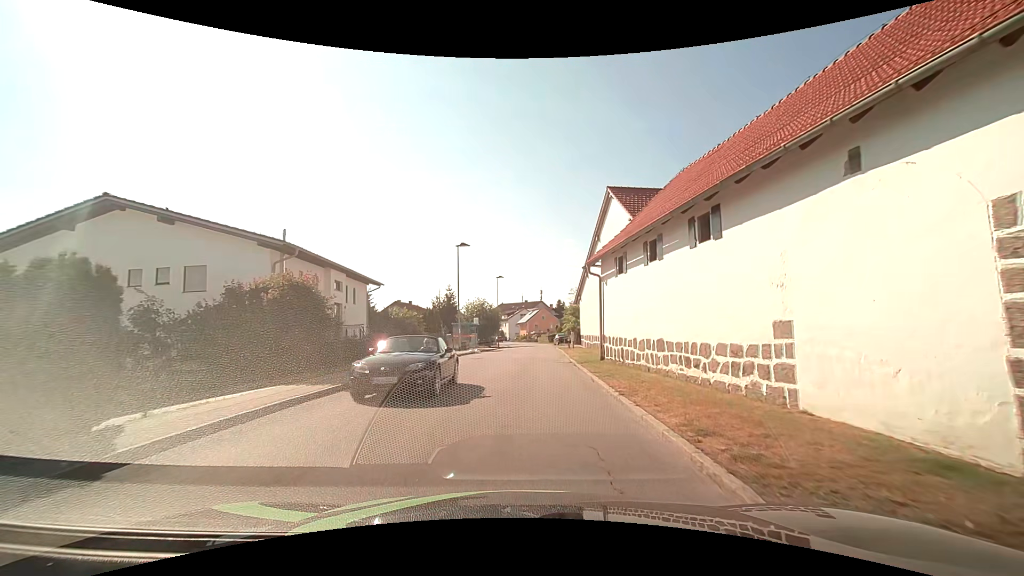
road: unclassified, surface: asphalt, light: Day
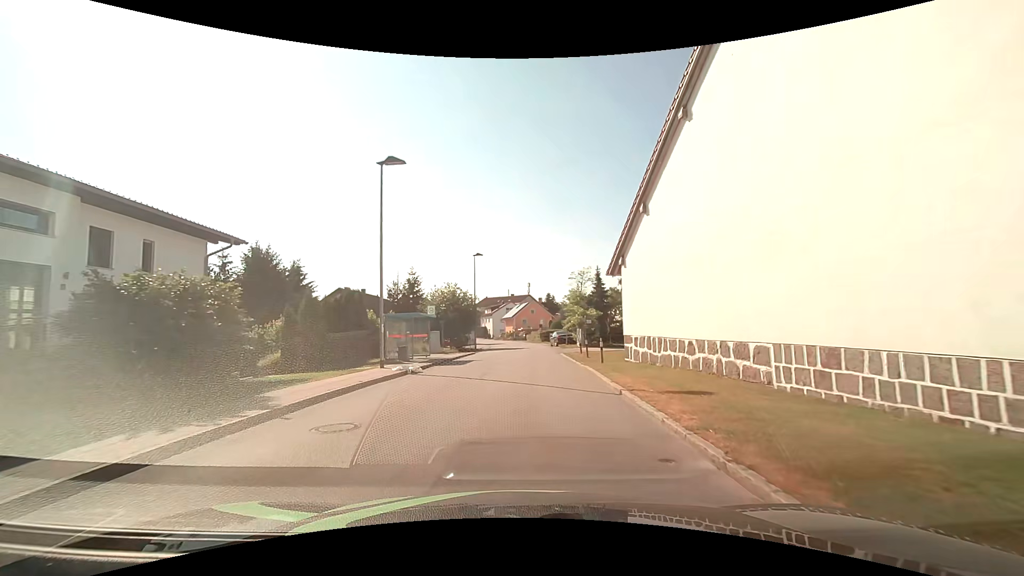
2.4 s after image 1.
(+0.1, +18.2) m; +2°
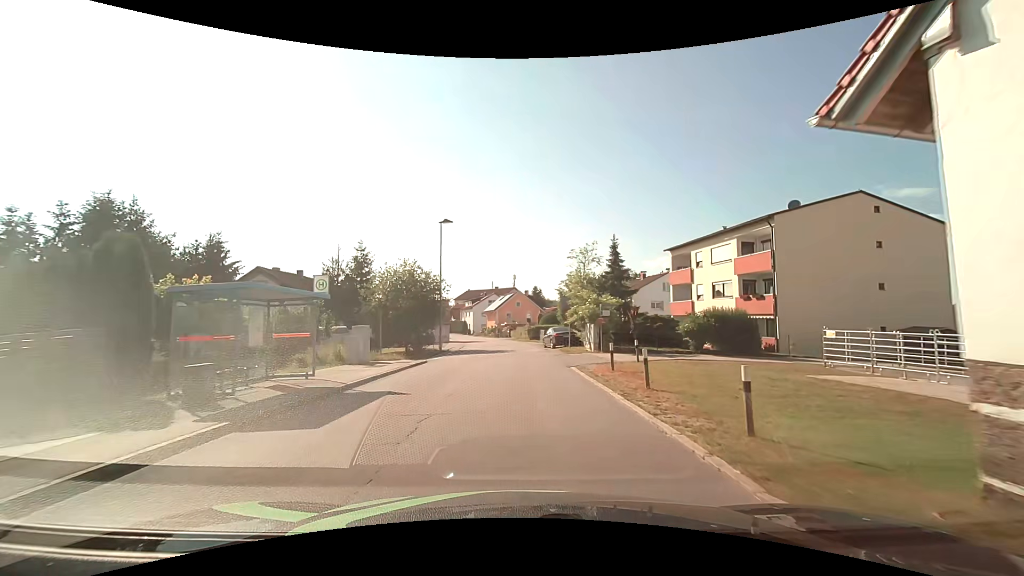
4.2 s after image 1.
(+0.1, +14.1) m; 0°
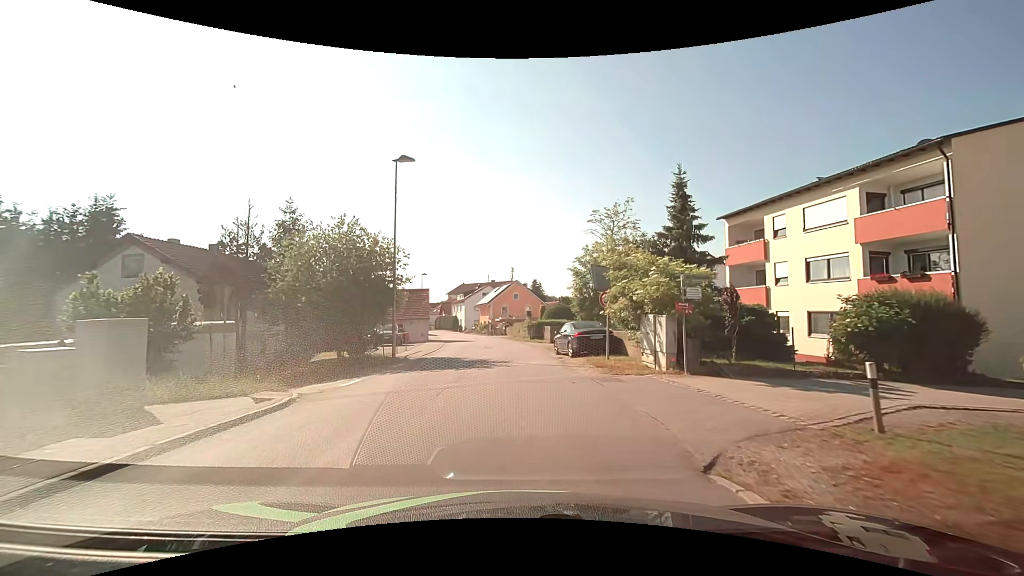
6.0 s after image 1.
(+0.3, +13.5) m; +2°
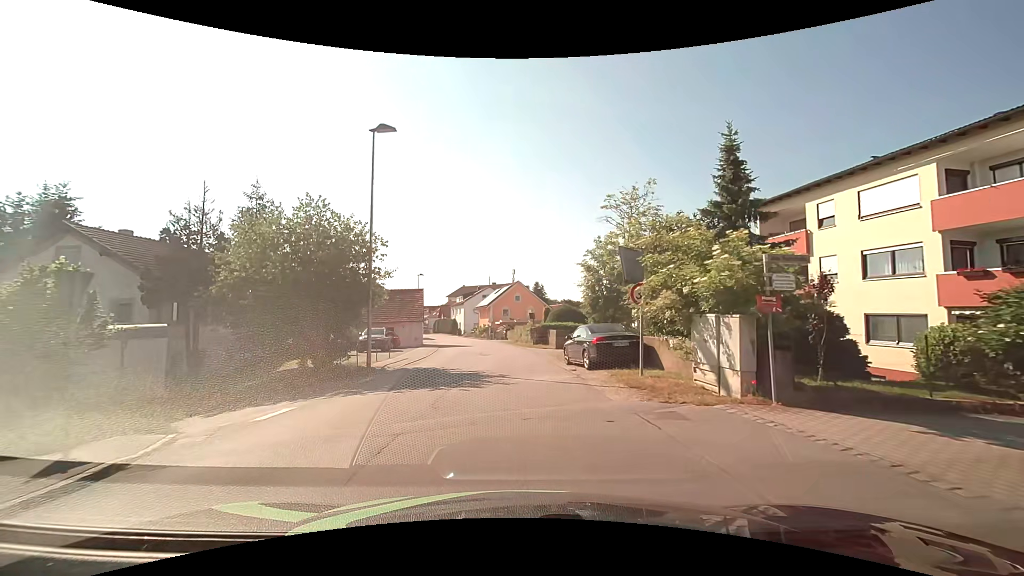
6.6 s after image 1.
(0.0, +4.3) m; 0°
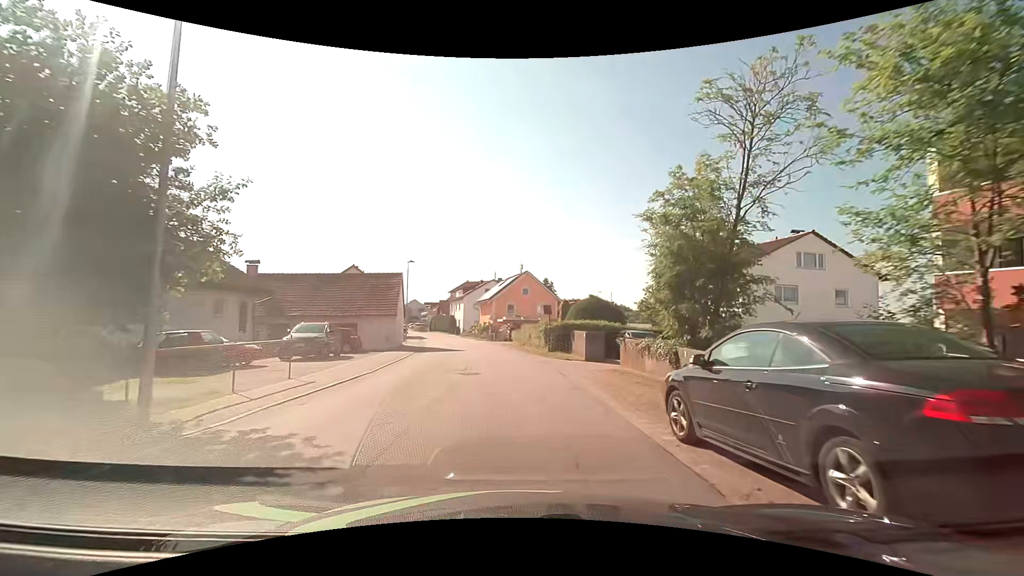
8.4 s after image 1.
(0.0, +12.3) m; 0°
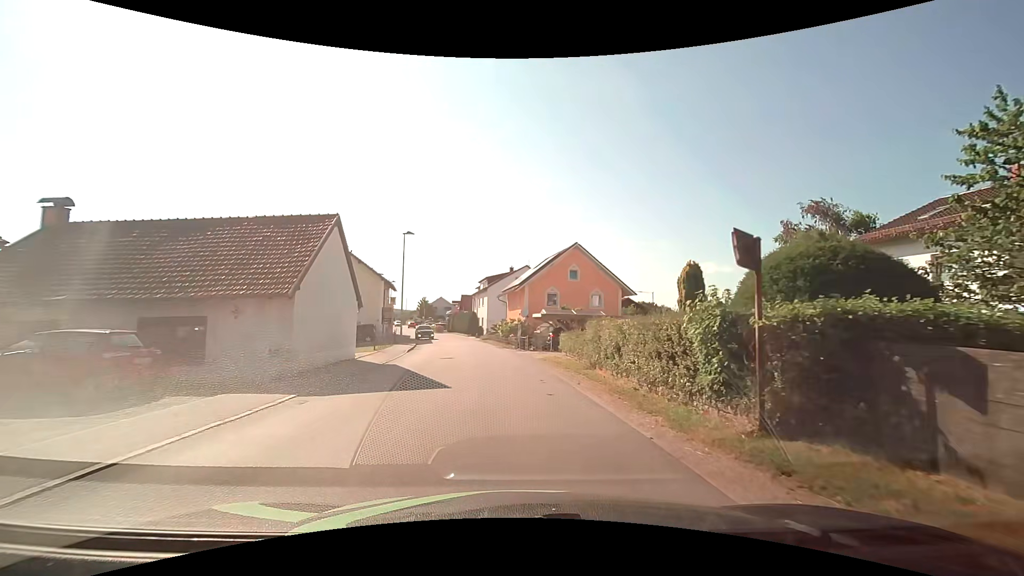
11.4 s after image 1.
(-0.9, +20.2) m; -4°
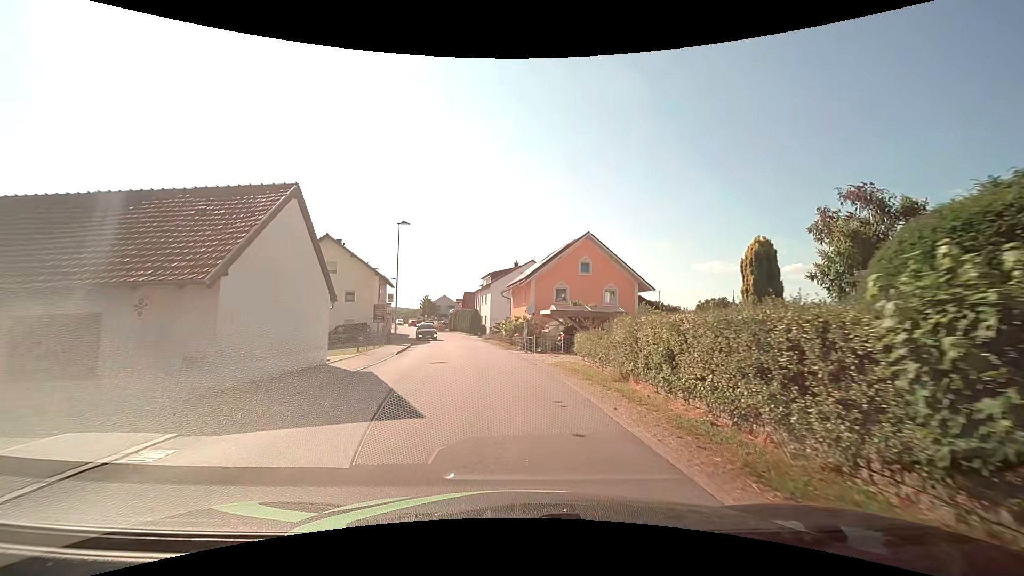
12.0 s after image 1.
(0.0, +4.0) m; -2°
(0, +10) (0, +20) (-2, +30) (-3, +40) (-5, +50) (-7, +59) (-9, +69) (-12, +79) (-14, +88) (-17, +98) m
